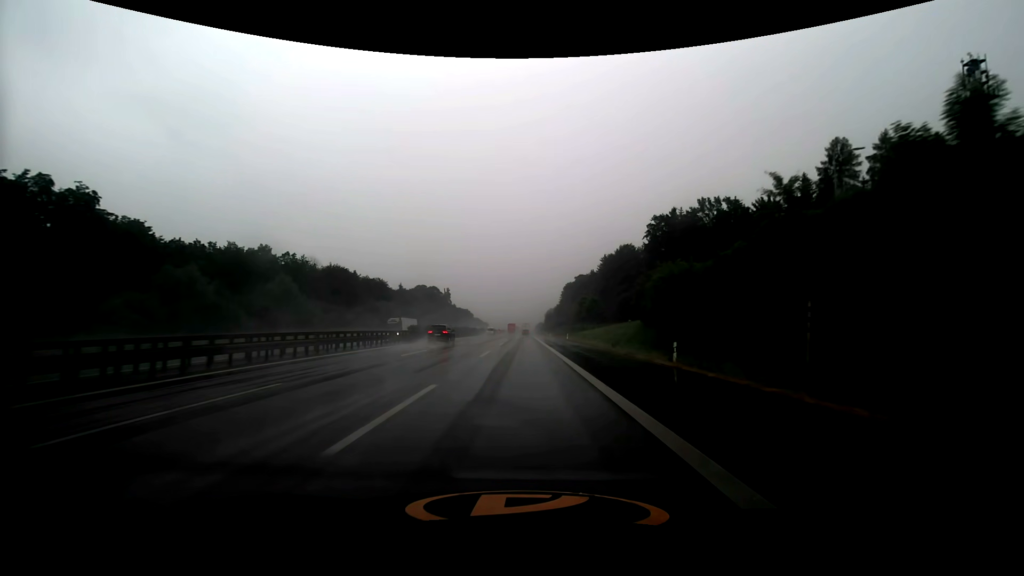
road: motorway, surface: asphalt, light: Day
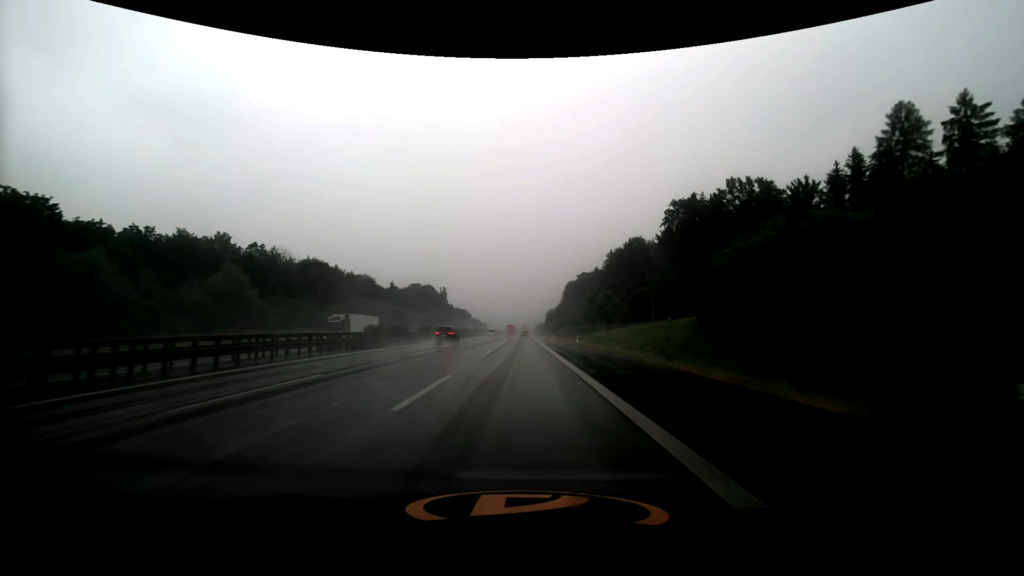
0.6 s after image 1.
(0.0, +15.5) m; 0°
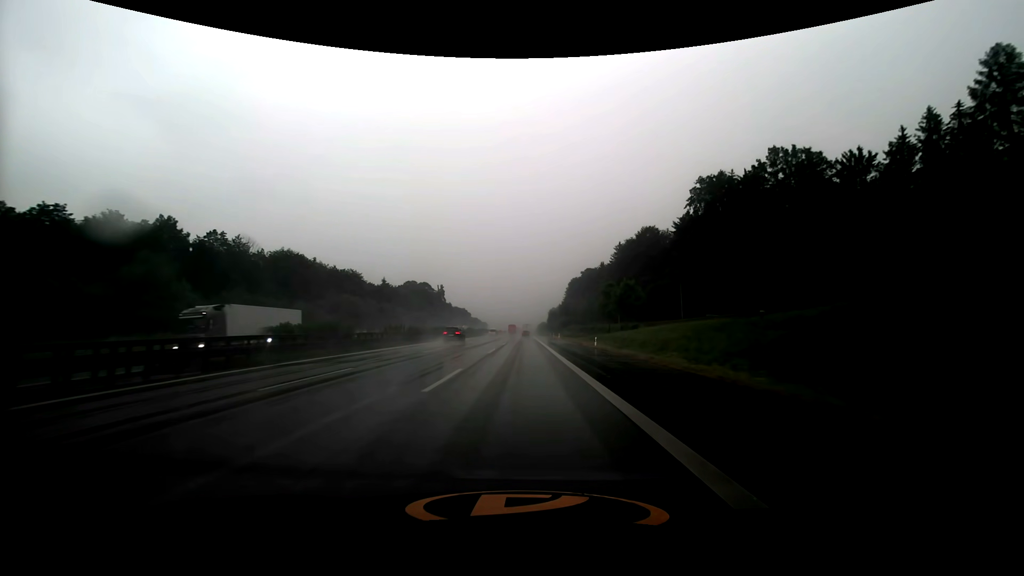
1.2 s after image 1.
(0.0, +15.5) m; 0°
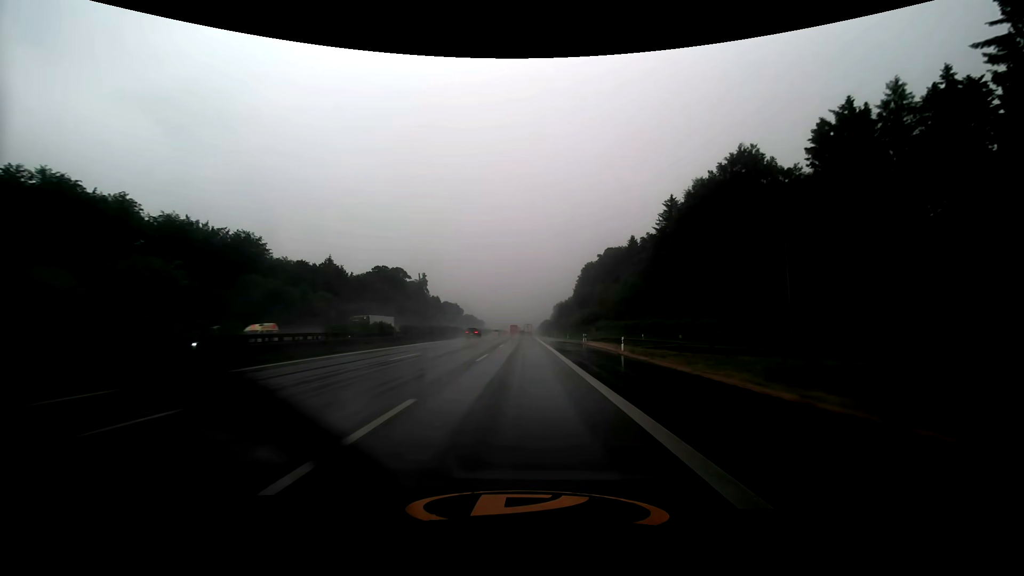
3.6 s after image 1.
(0.0, +62.2) m; 0°
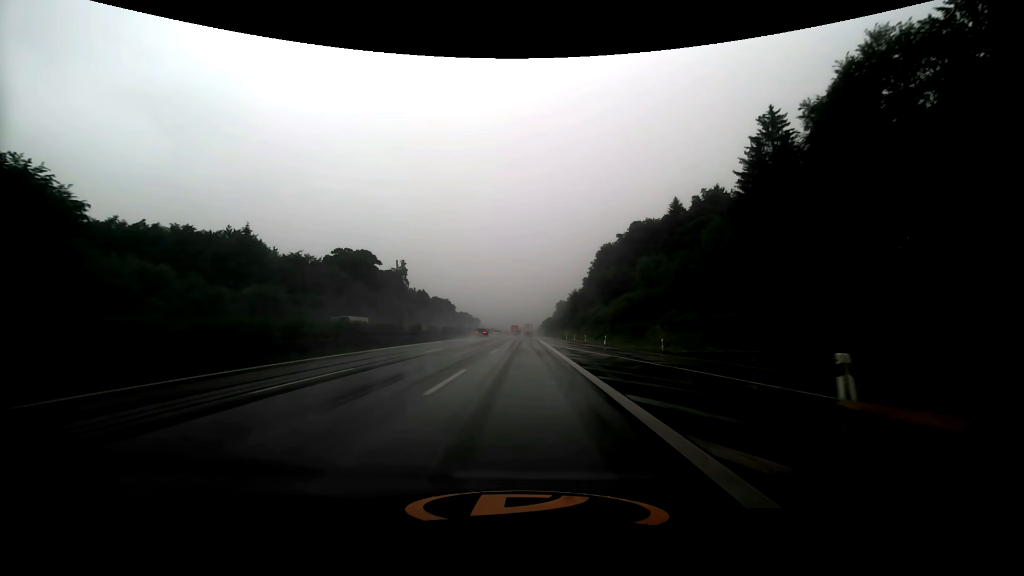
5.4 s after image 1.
(0.0, +47.3) m; 0°
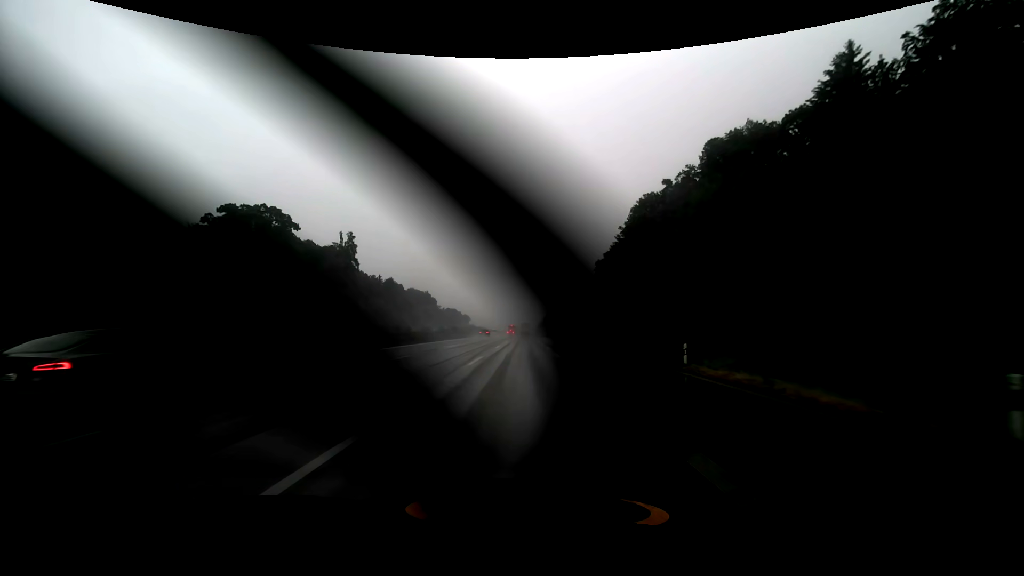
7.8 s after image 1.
(+0.1, +64.1) m; 0°
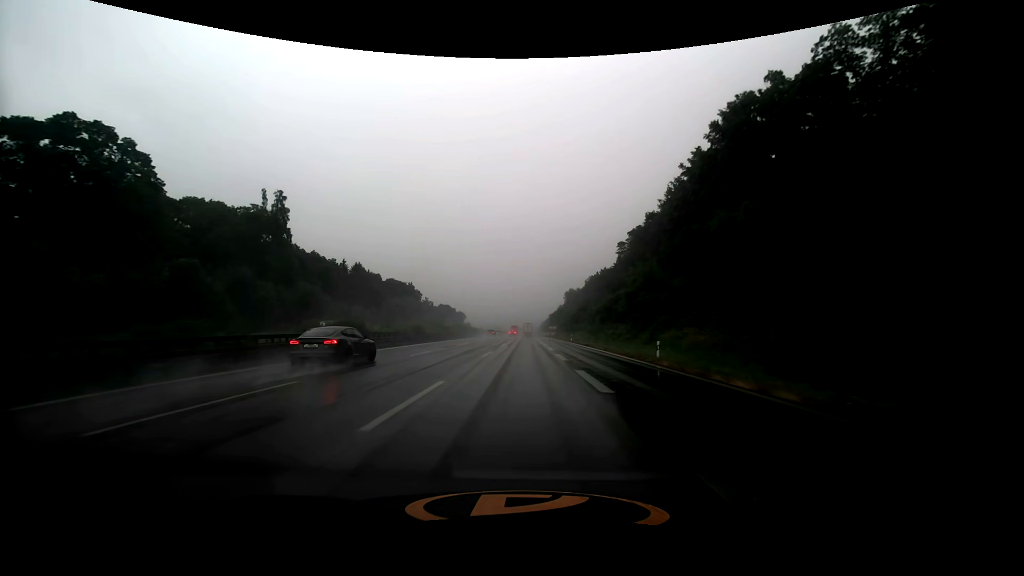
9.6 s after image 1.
(-0.3, +48.7) m; -1°
(0, +10) (0, +20) (0, +30) (0, +40) (0, +50) (0, +60) (0, +70) (0, +80) (0, +90) (0, +100) m
